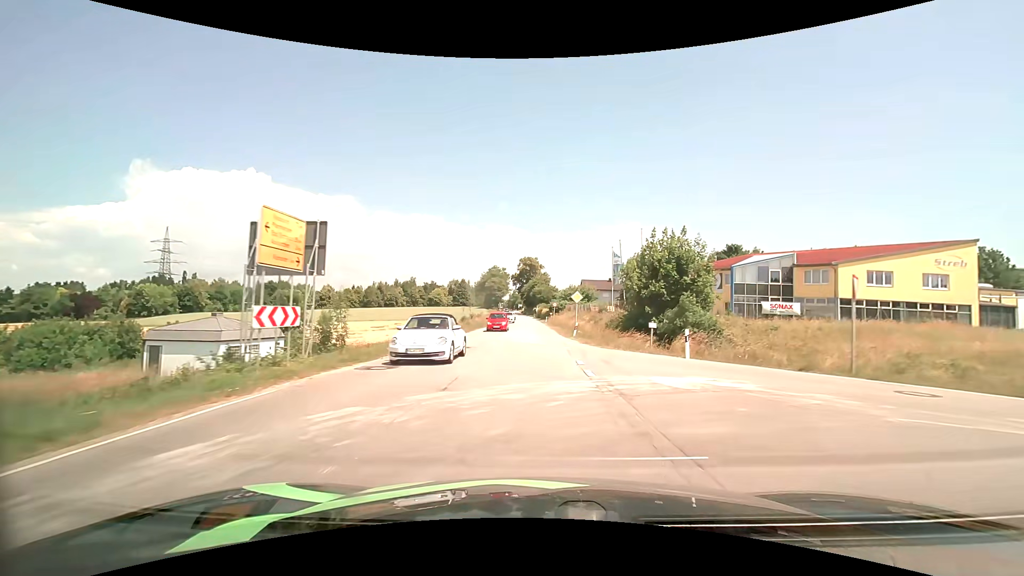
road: secondary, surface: asphalt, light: Day
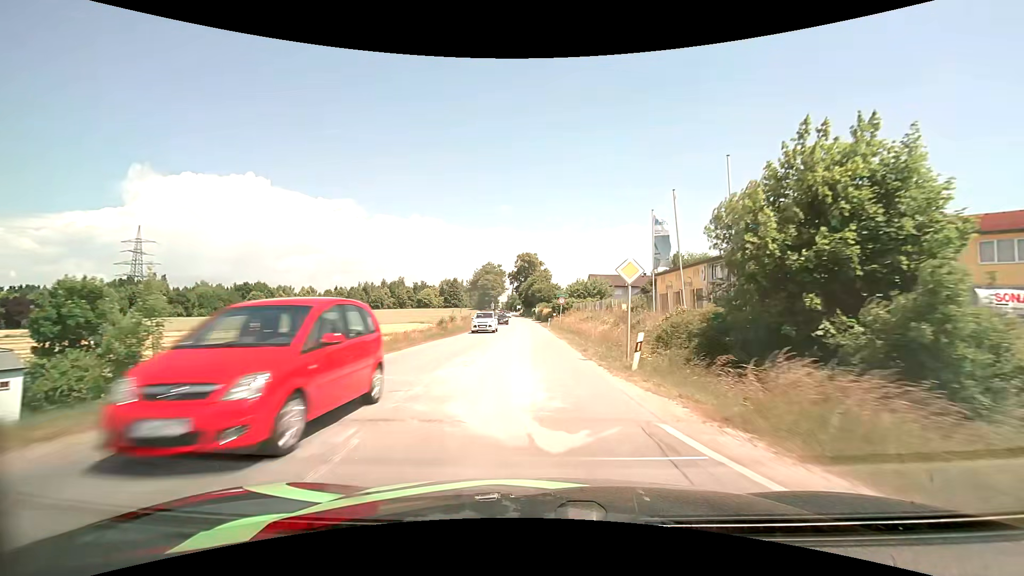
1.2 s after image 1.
(0.0, +19.7) m; 0°
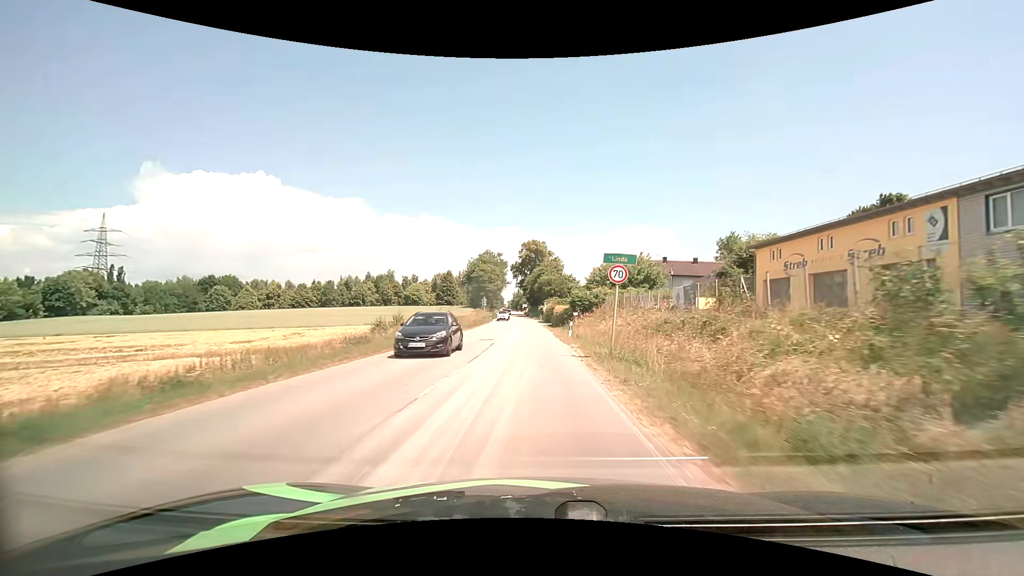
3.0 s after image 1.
(-0.2, +29.2) m; -1°
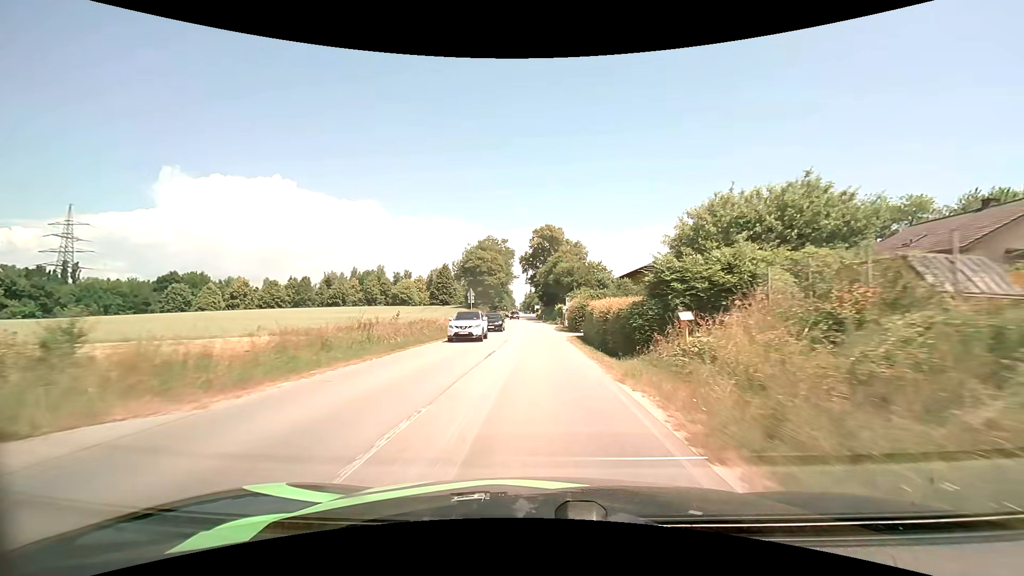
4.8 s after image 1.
(-0.4, +28.5) m; -2°
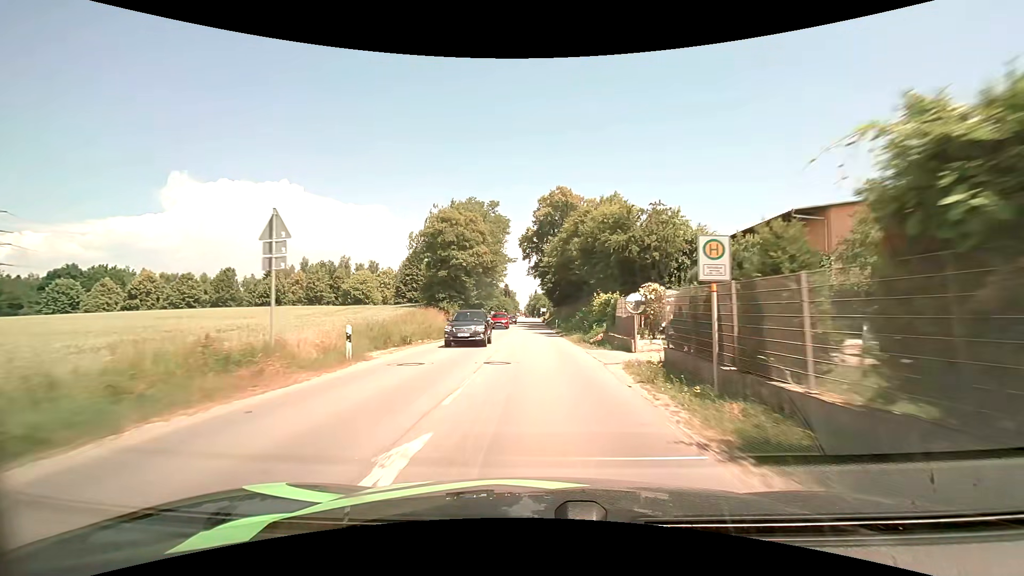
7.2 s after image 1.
(-0.3, +38.7) m; -1°
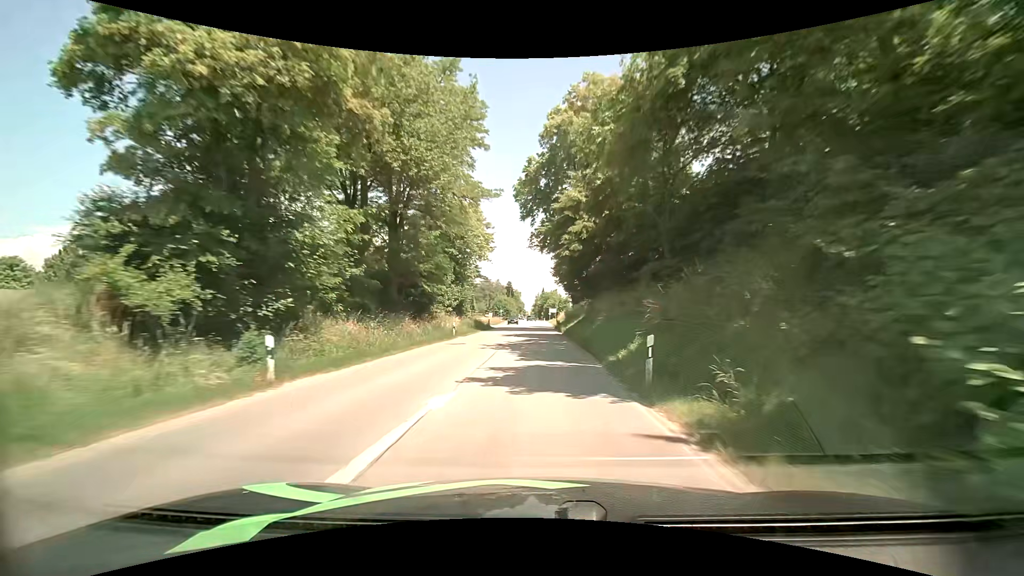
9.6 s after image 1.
(-0.3, +38.8) m; -1°
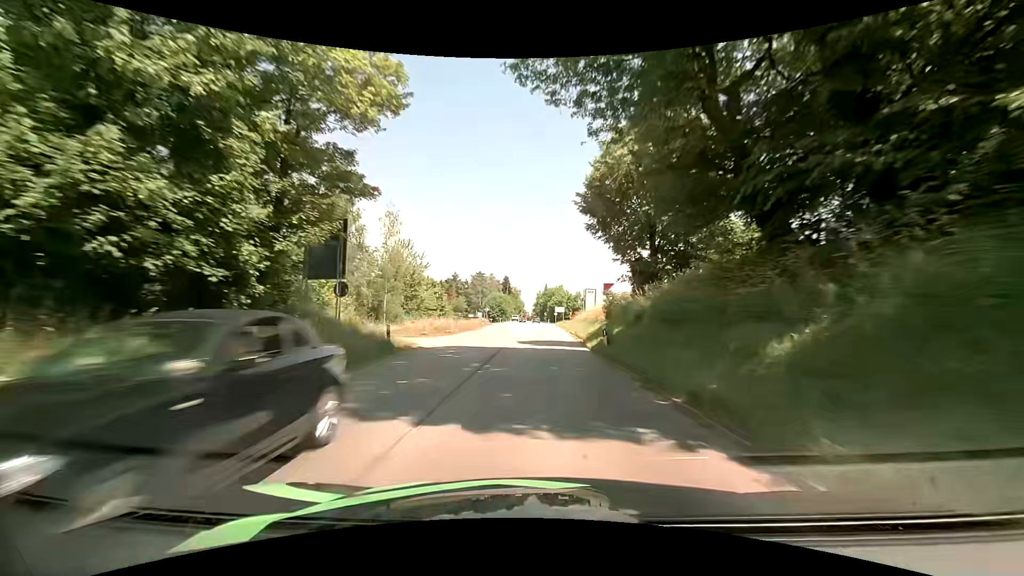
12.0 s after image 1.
(0.0, +39.0) m; 0°
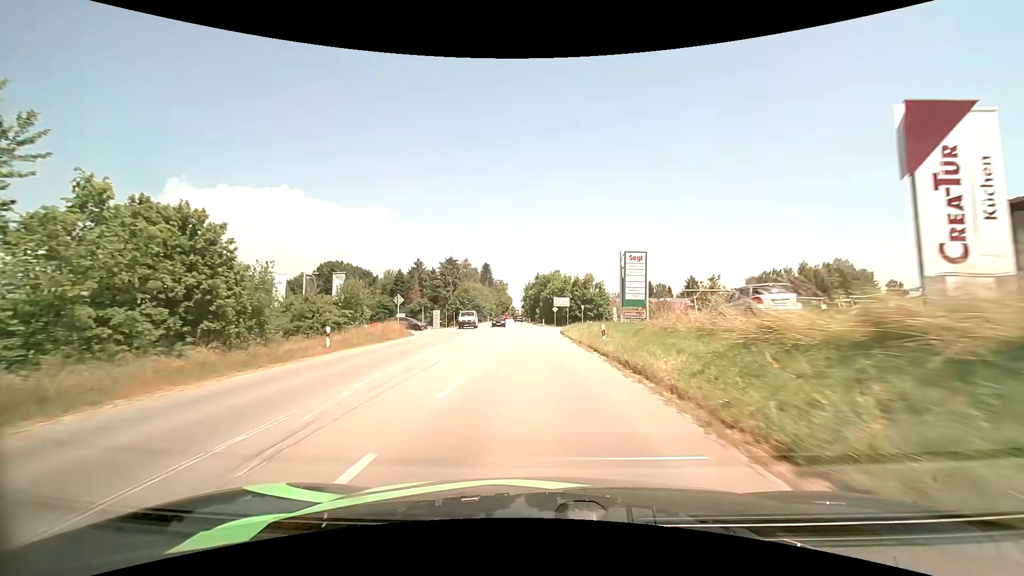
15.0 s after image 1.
(+0.9, +49.3) m; +1°
(0, +10) (0, +20) (0, +30) (-1, +40) (-1, +50) (-2, +60) (-2, +70) (-3, +80) (-3, +90) (-4, +100) m
